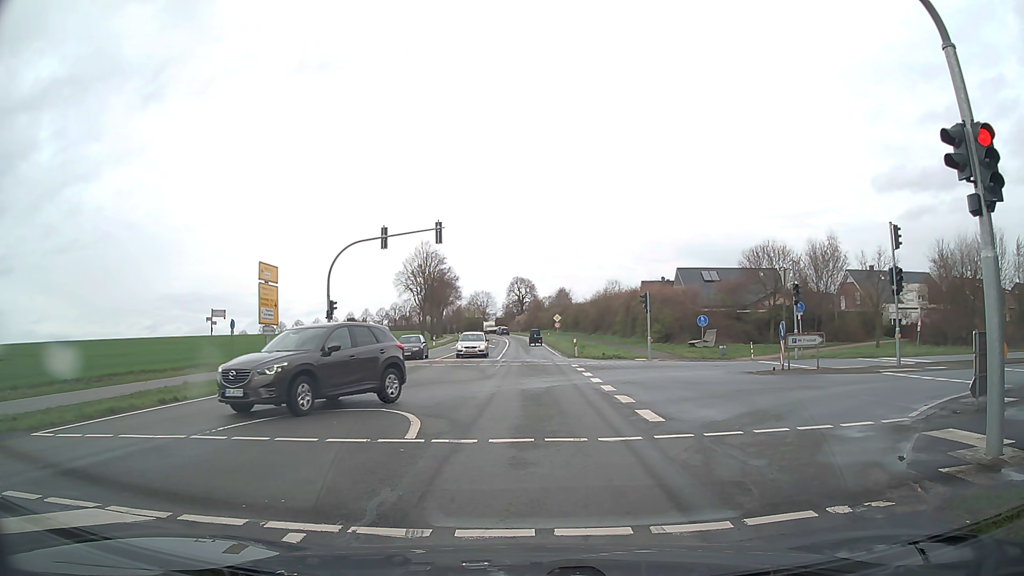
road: secondary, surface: asphalt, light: Day
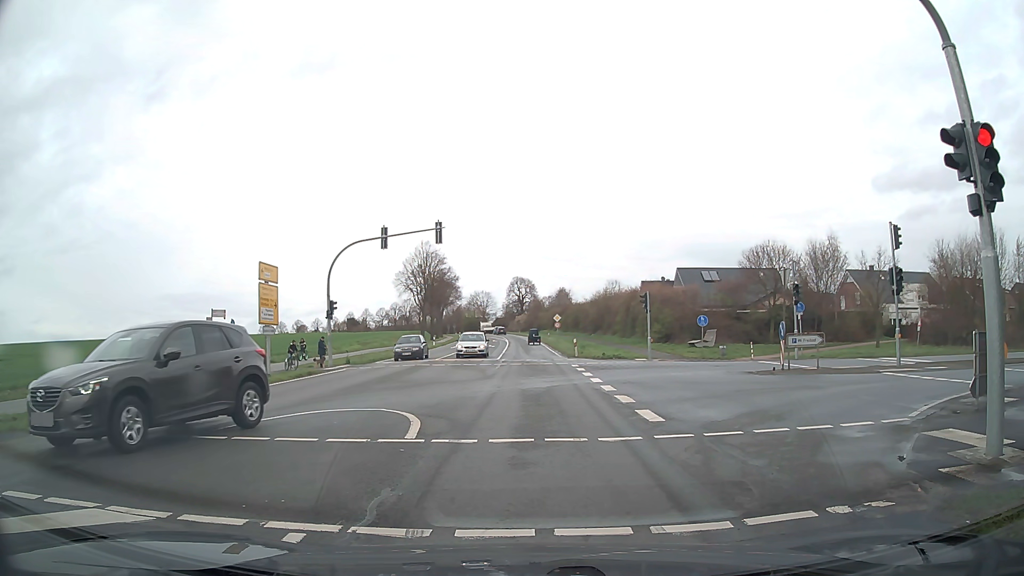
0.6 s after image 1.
(0.0, 0.0) m; 0°
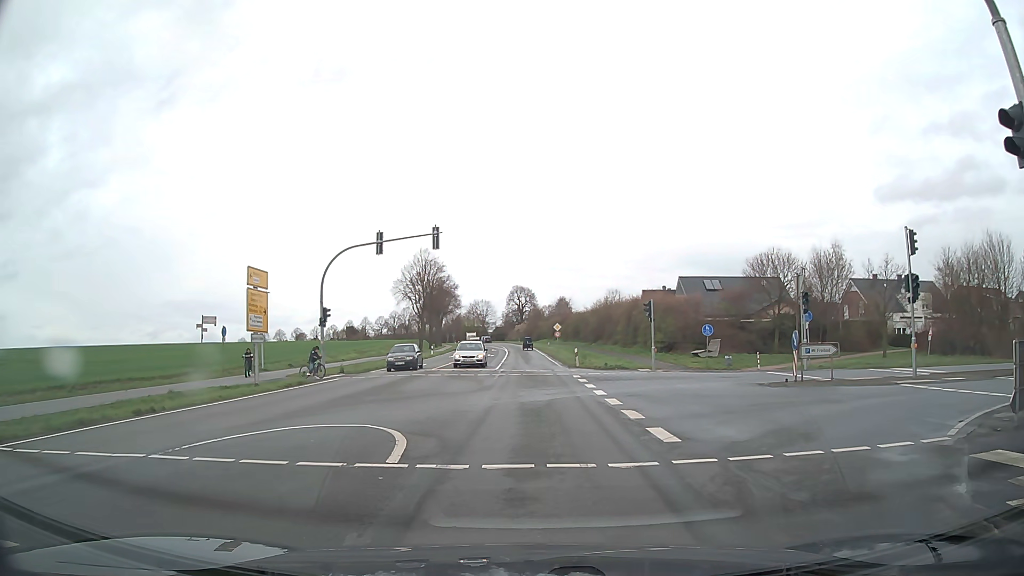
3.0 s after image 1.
(0.0, +1.3) m; -2°
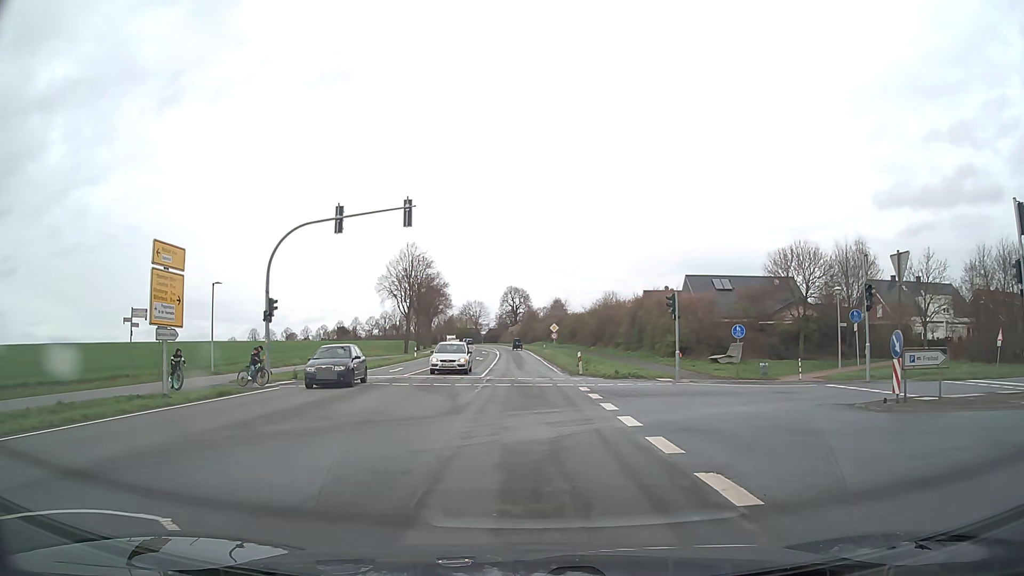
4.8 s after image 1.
(+0.3, +7.1) m; +2°
